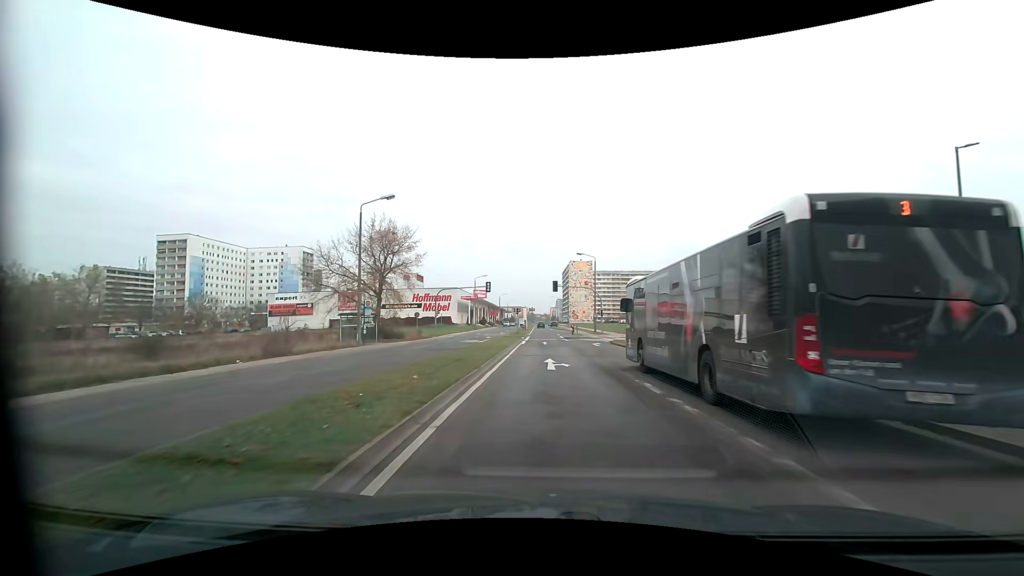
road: tertiary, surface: asphalt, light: Day
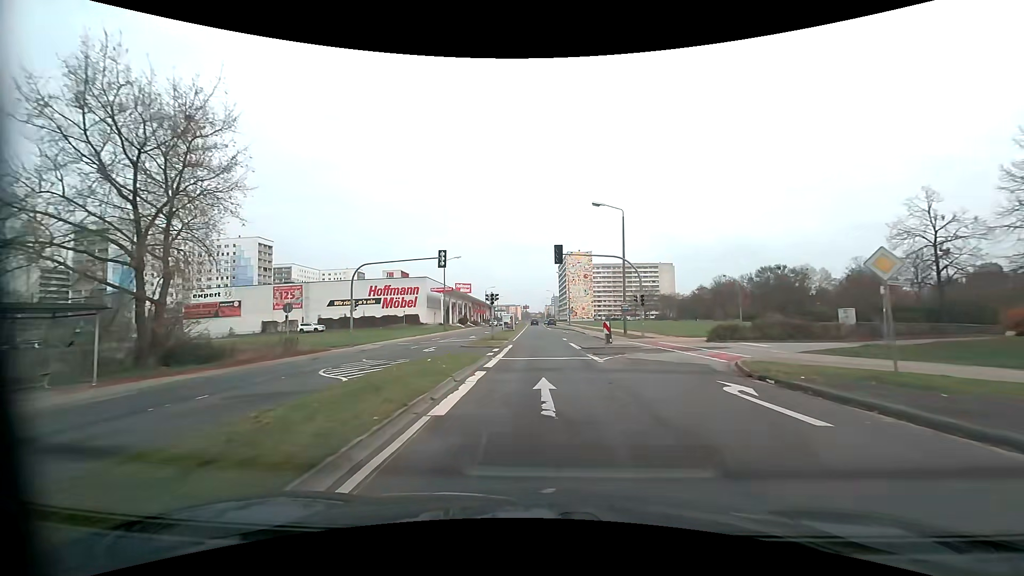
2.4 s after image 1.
(0.0, +28.7) m; 0°
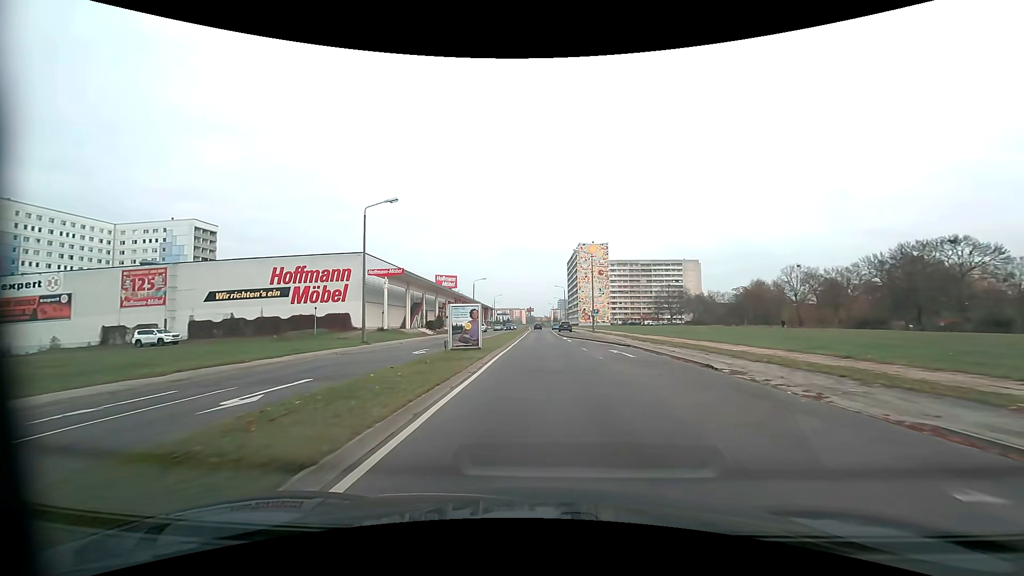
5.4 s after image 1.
(-0.2, +38.0) m; -1°
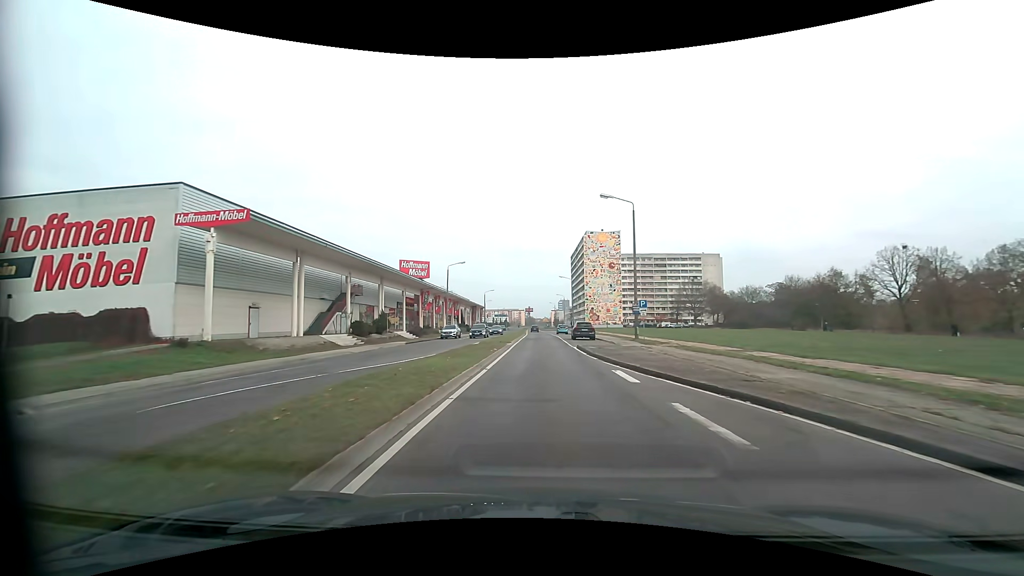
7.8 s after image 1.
(+0.1, +30.8) m; 0°
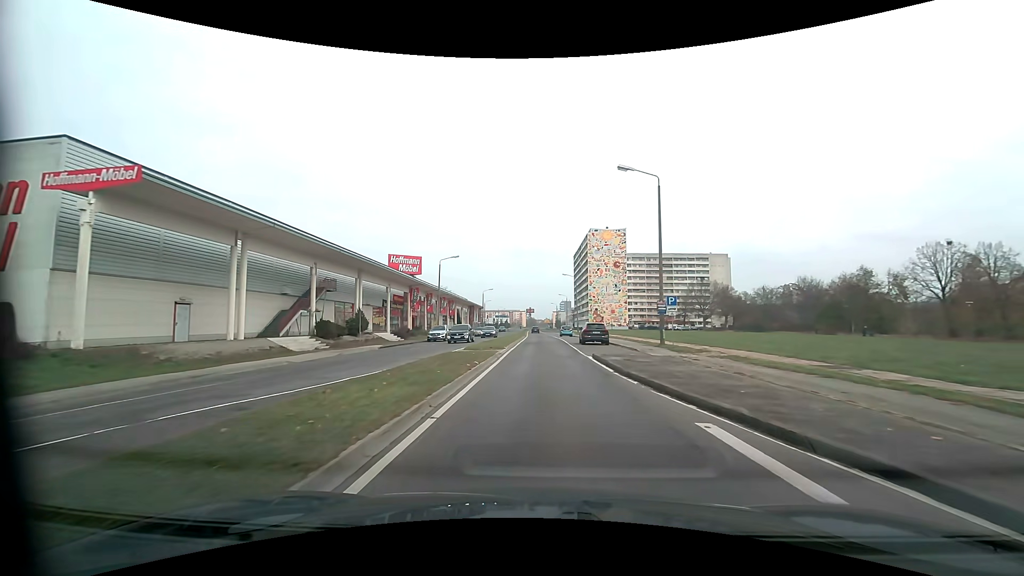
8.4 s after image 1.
(0.0, +7.7) m; 0°
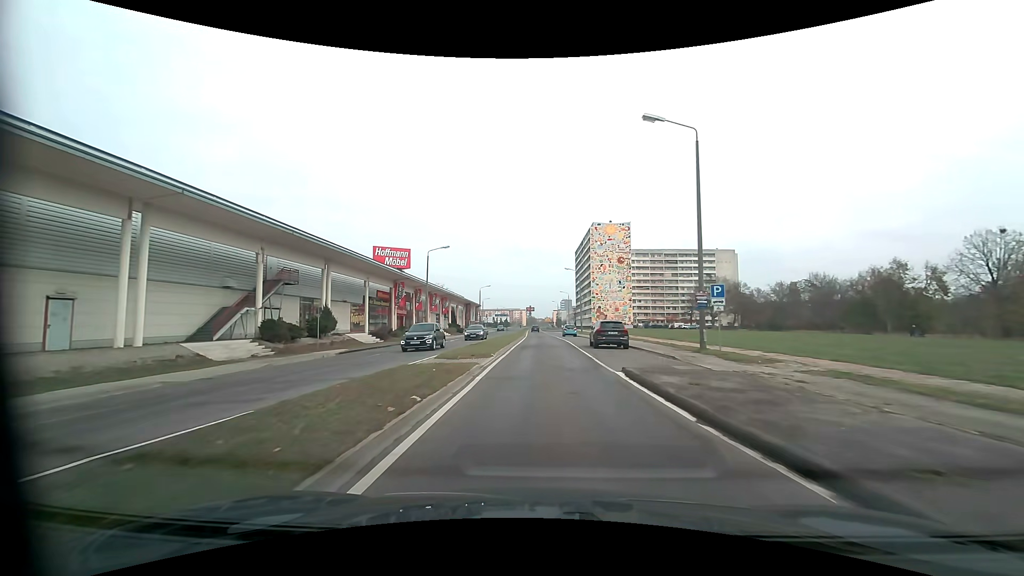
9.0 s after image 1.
(0.0, +7.6) m; 0°
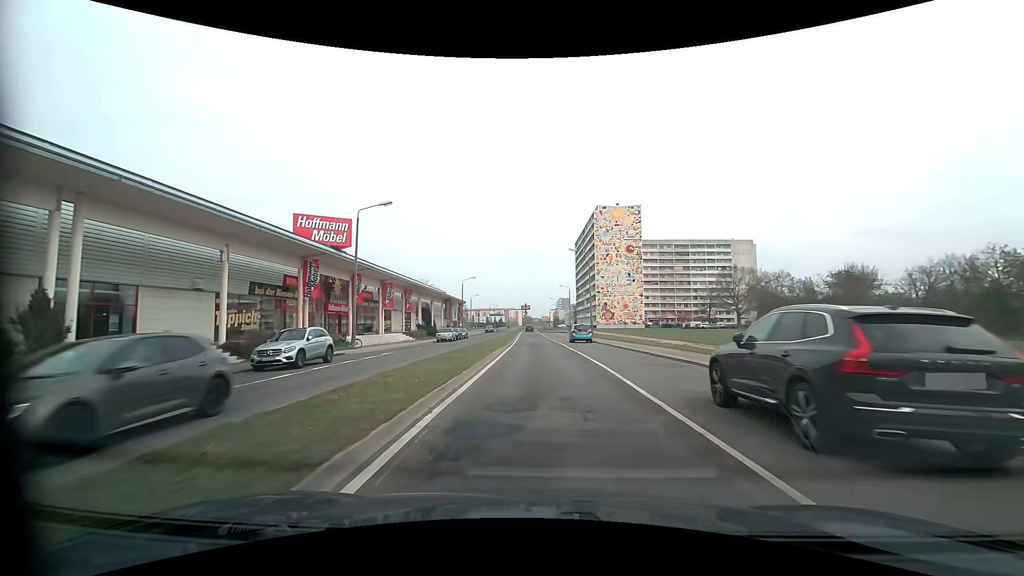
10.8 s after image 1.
(+0.2, +22.9) m; +1°
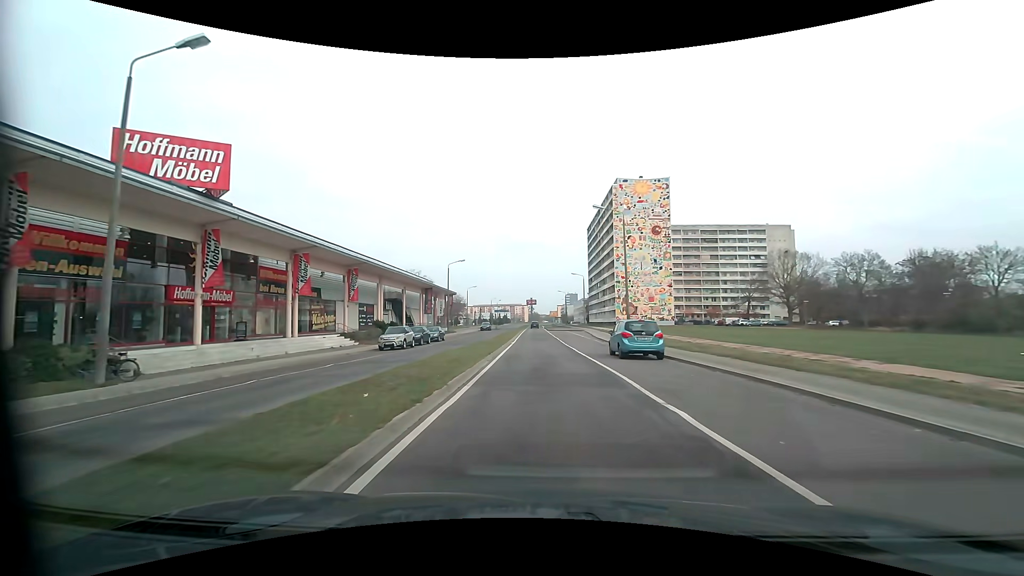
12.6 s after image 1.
(-0.1, +22.8) m; -1°
(0, +10) (0, +20) (0, +30) (0, +40) (0, +50) (0, +60) (-1, +70) (-1, +80) (-1, +90) (-1, +100) m
